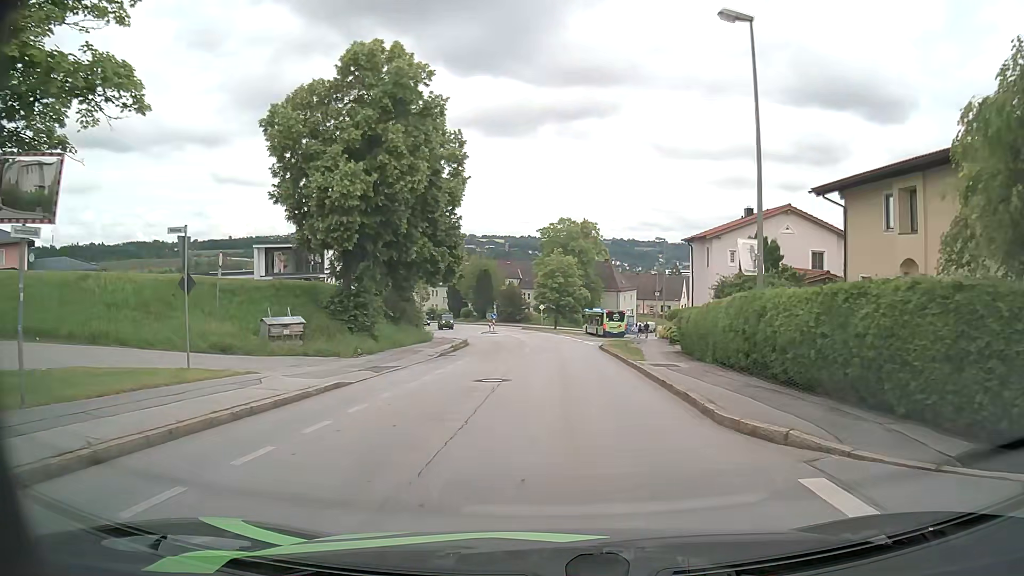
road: residential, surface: asphalt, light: Day
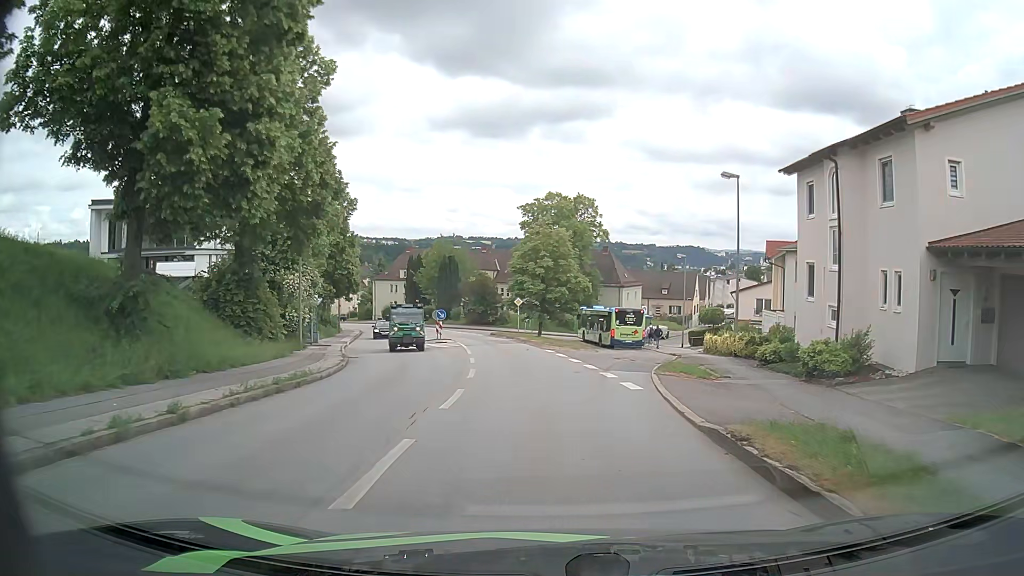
(+0.4, +24.5) m; +1°
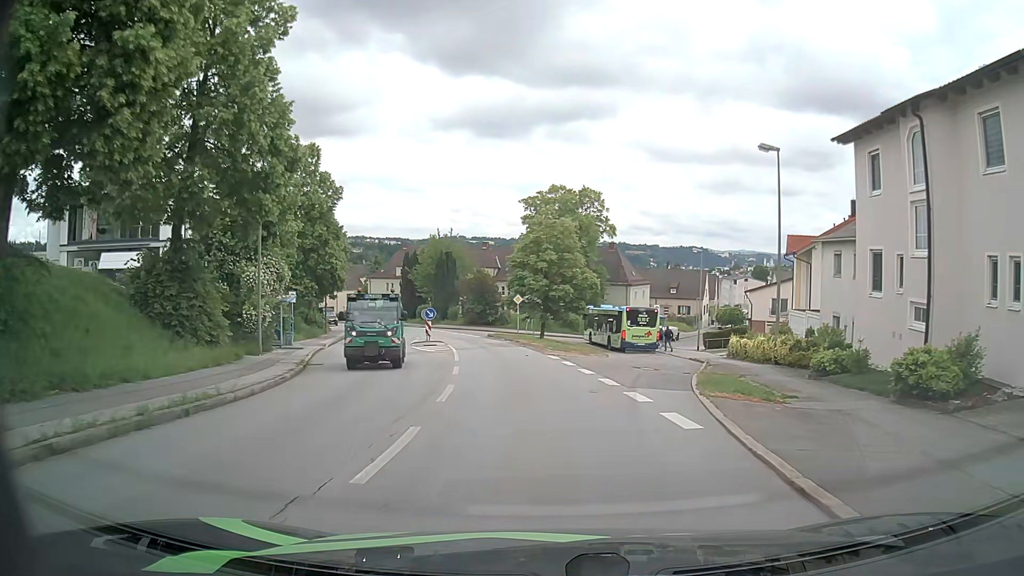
(0.0, +5.0) m; 0°
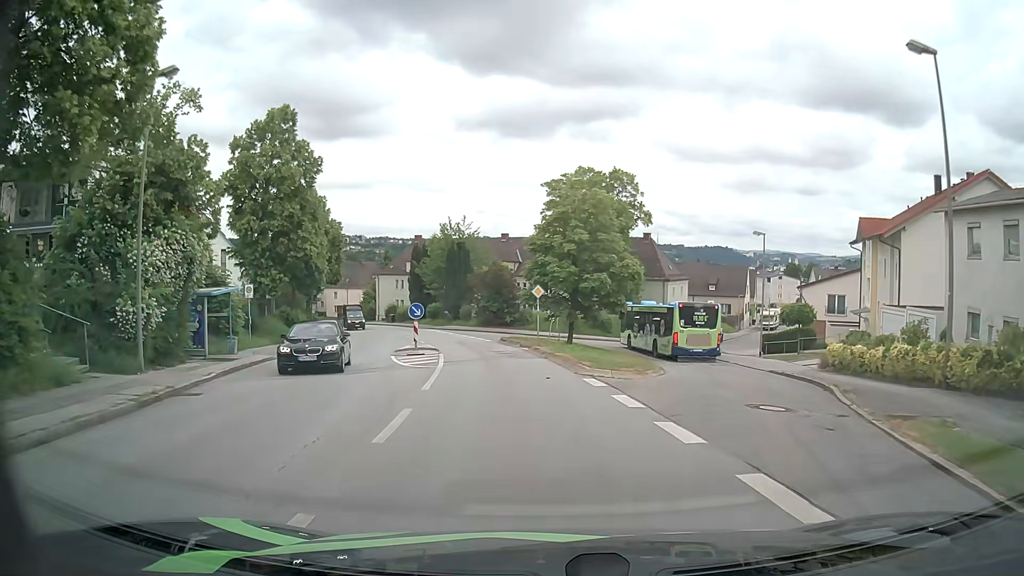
(-0.1, +10.1) m; -2°
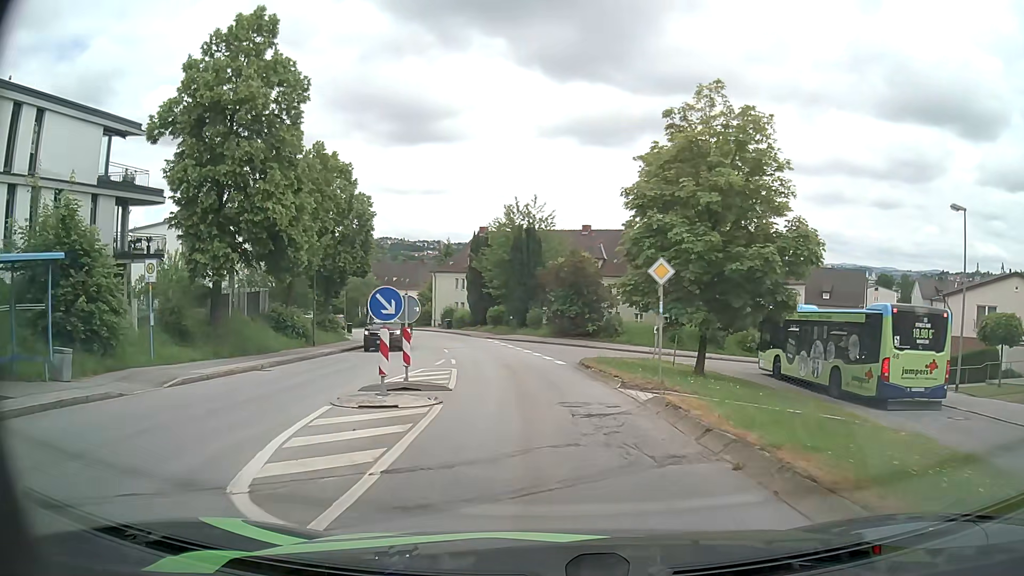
(-0.8, +15.3) m; -6°
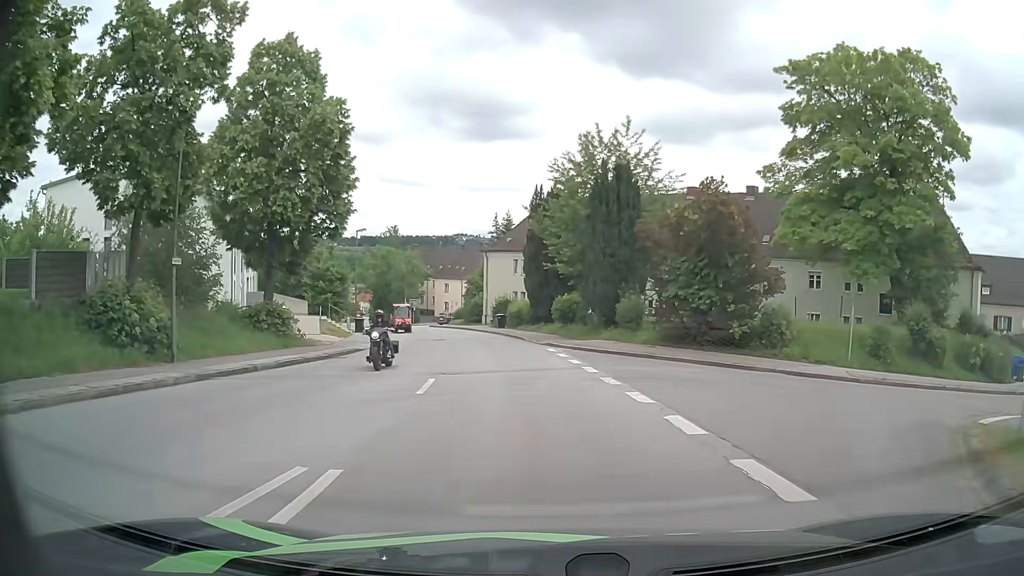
(-1.1, +20.9) m; -7°
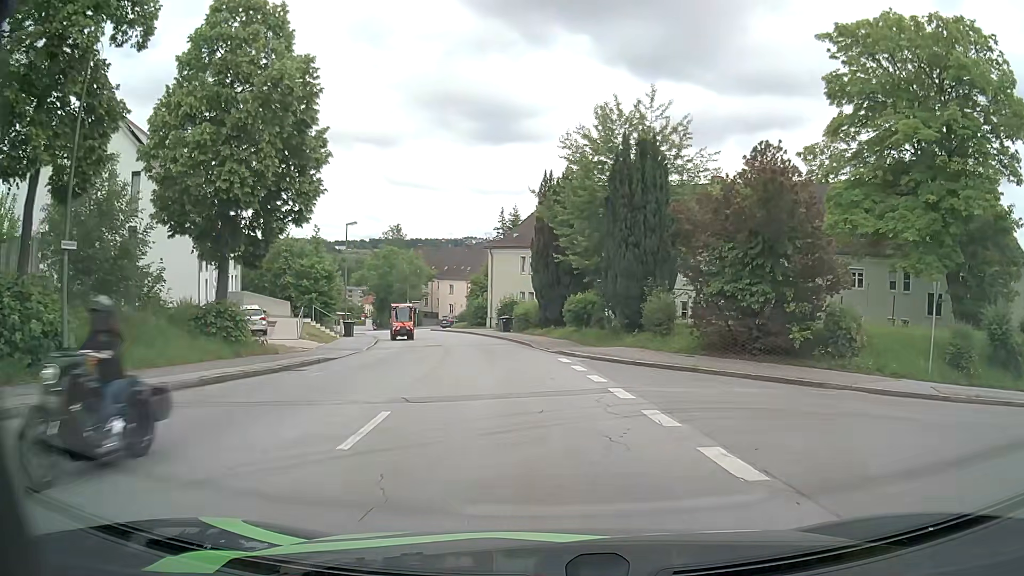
(0.0, +5.2) m; -1°
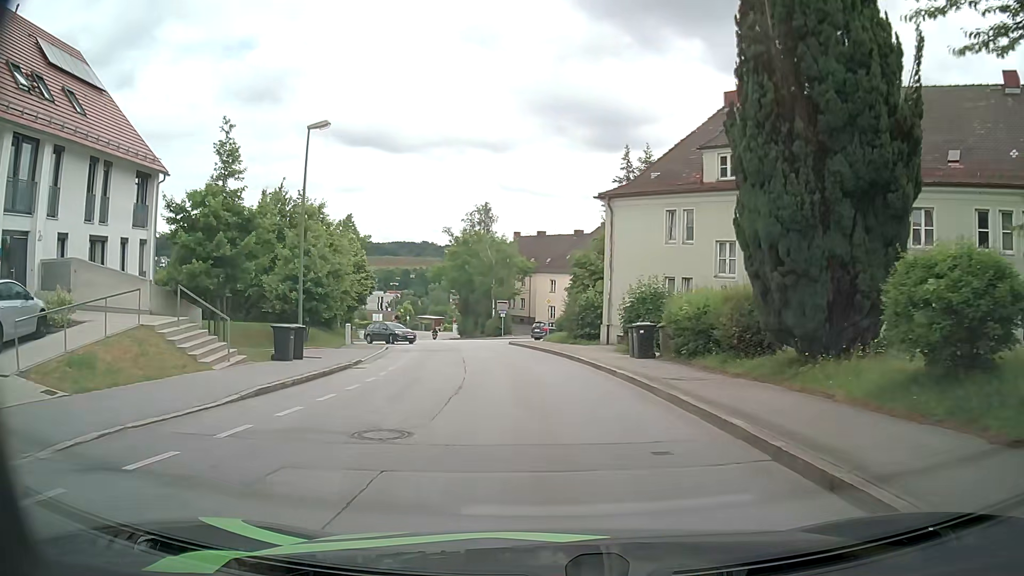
(-1.9, +25.7) m; -9°
(0, +10) (-1, +20) (-2, +30) (-4, +40) (-6, +50) (-2, +58) (+6, +64) (+14, +71) (+22, +77) (+29, +84) m
